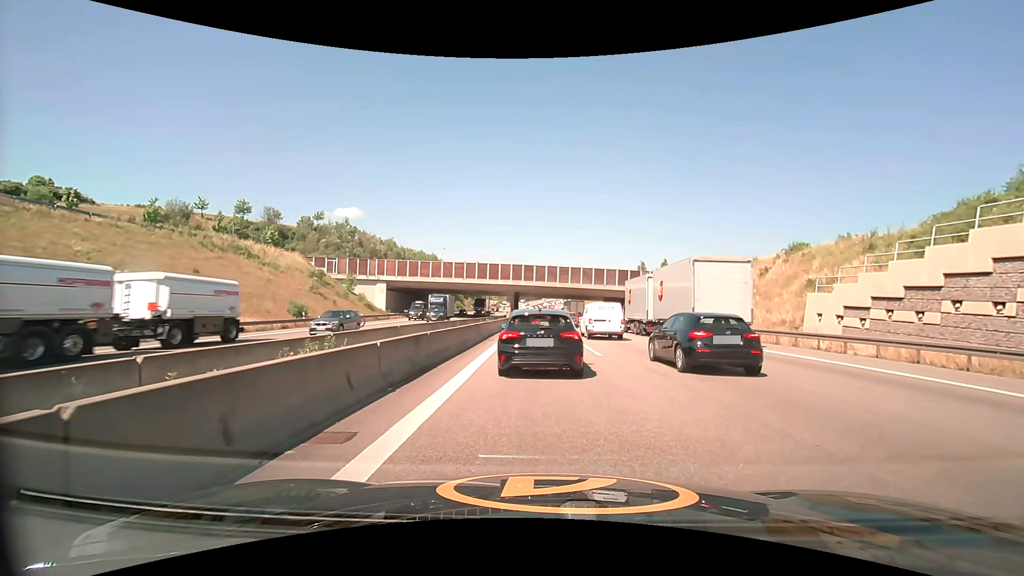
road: motorway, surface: asphalt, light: Day
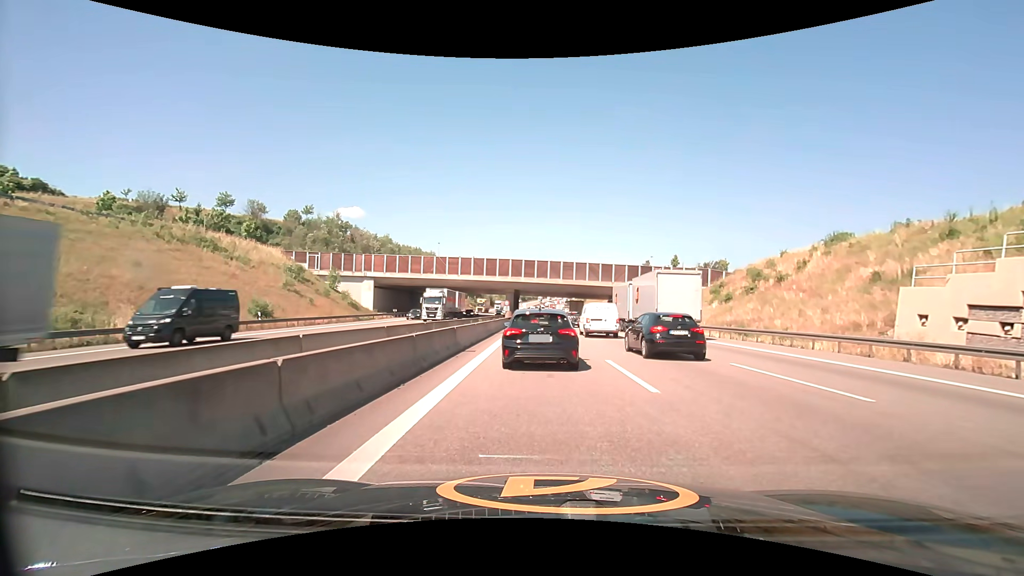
(+0.1, +7.6) m; +1°
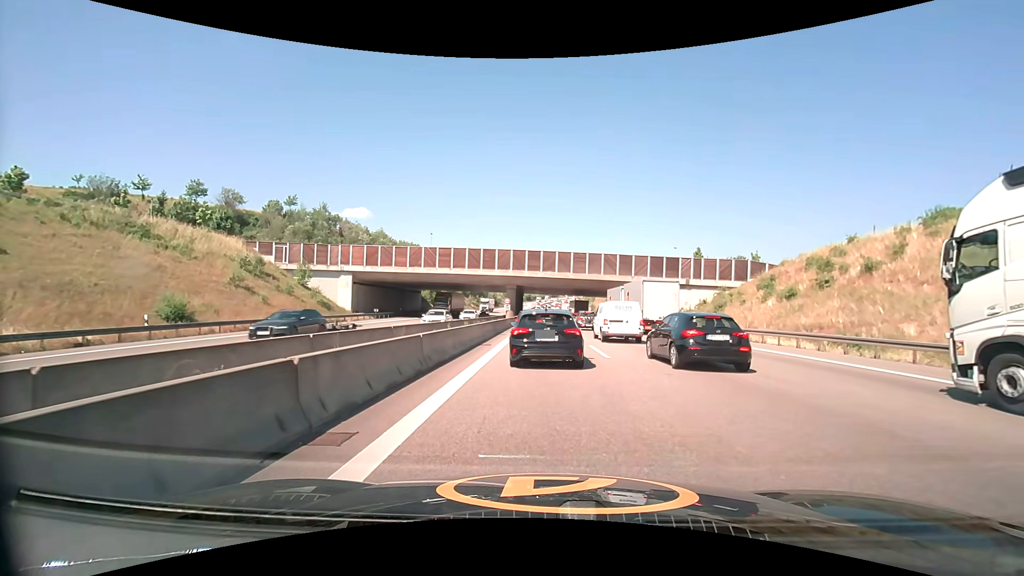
(-0.2, +11.9) m; -1°
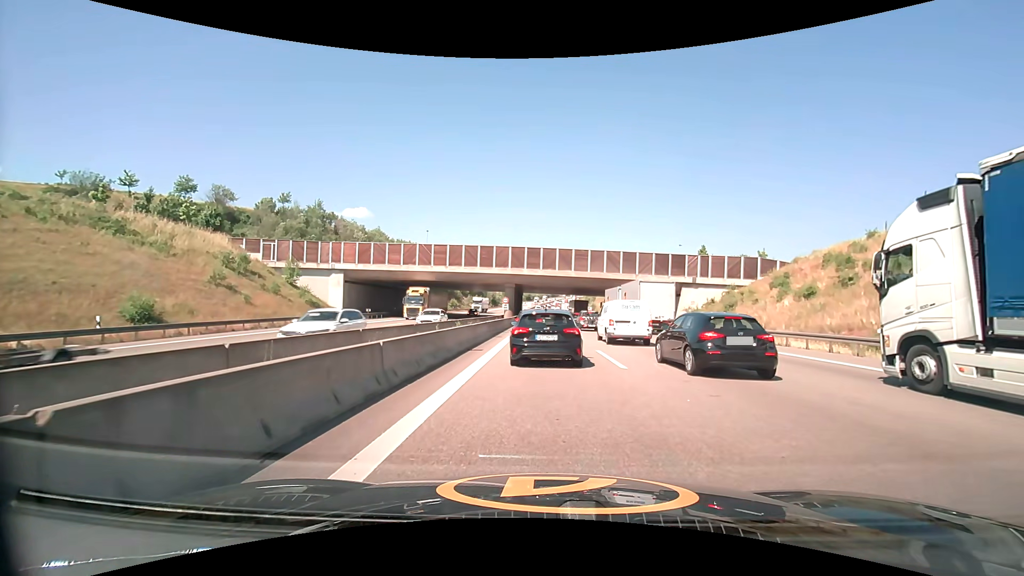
(0.0, +2.9) m; 0°
(0, +10) (0, +20) (0, +30) (0, +40) (-1, +50) (-1, +60) (-1, +70) (0, +80) (0, +90) (0, +100) m
